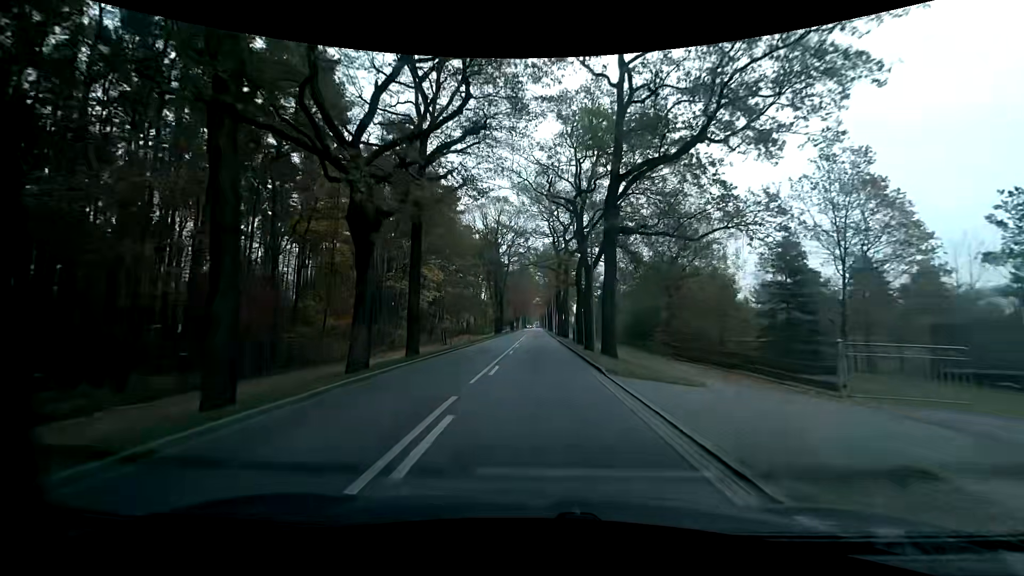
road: primary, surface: asphalt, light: Day
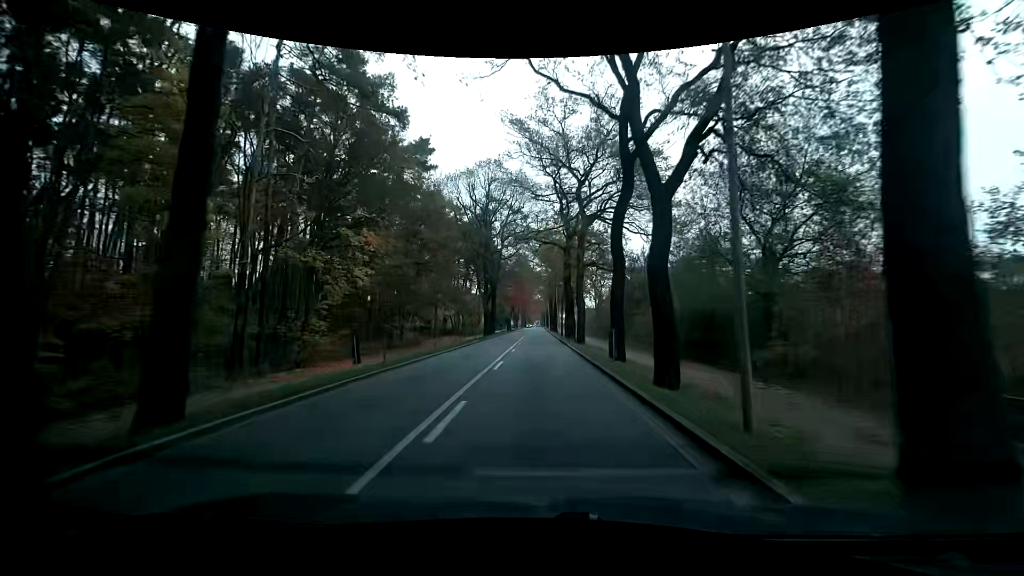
(0.0, +16.7) m; 0°
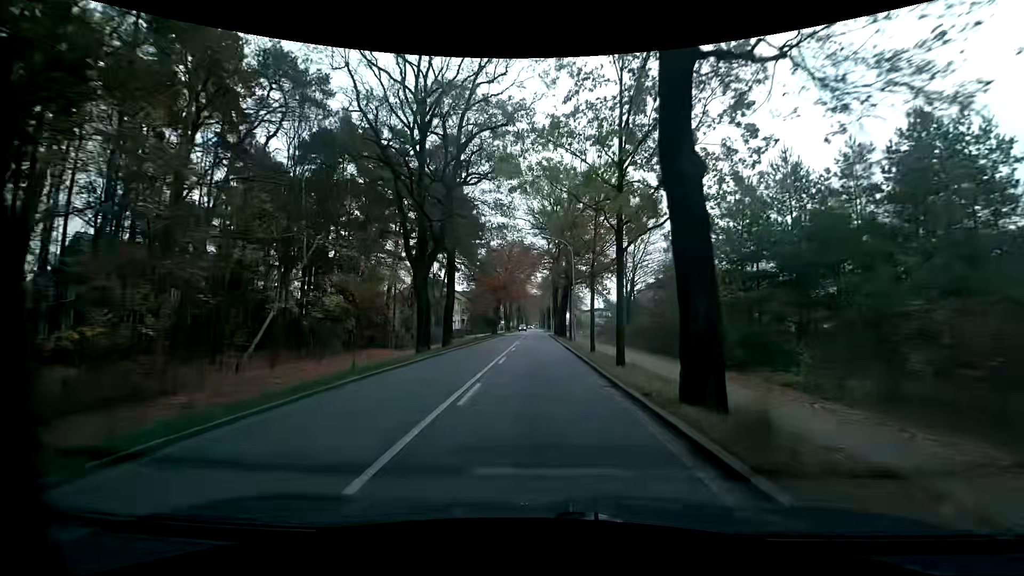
(0.0, +33.5) m; 0°
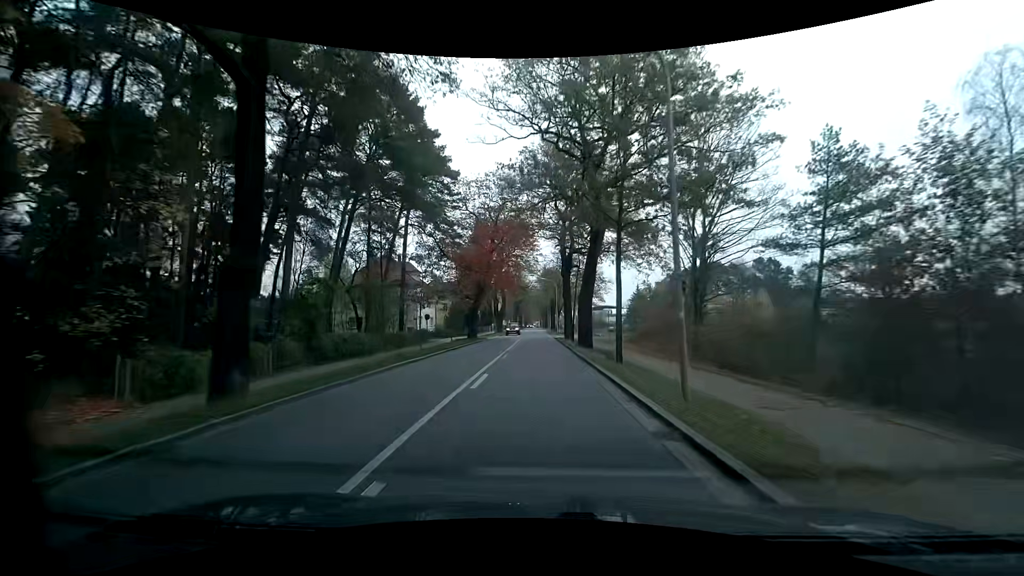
(-0.2, +25.1) m; 0°
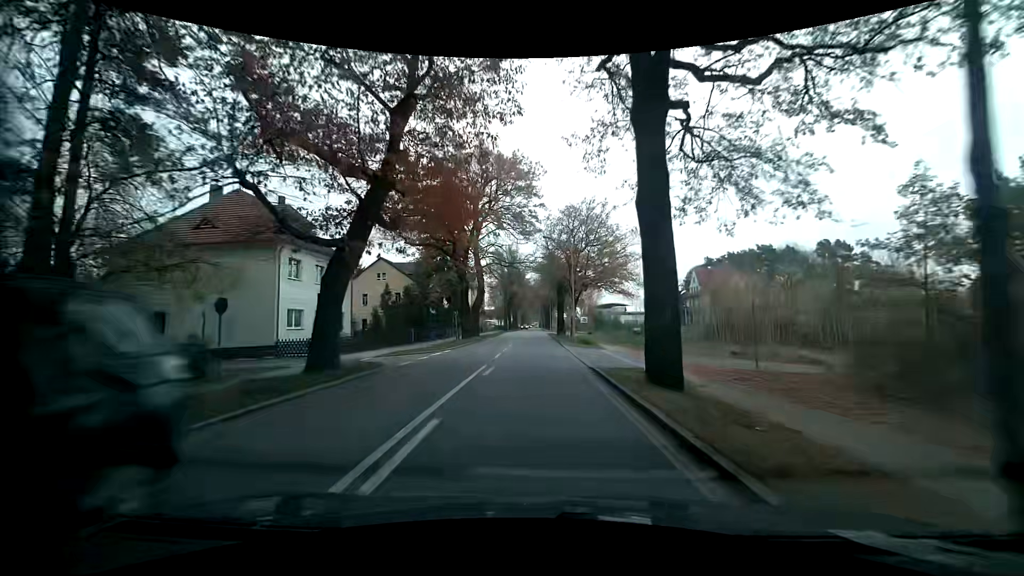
(-0.3, +33.5) m; 0°
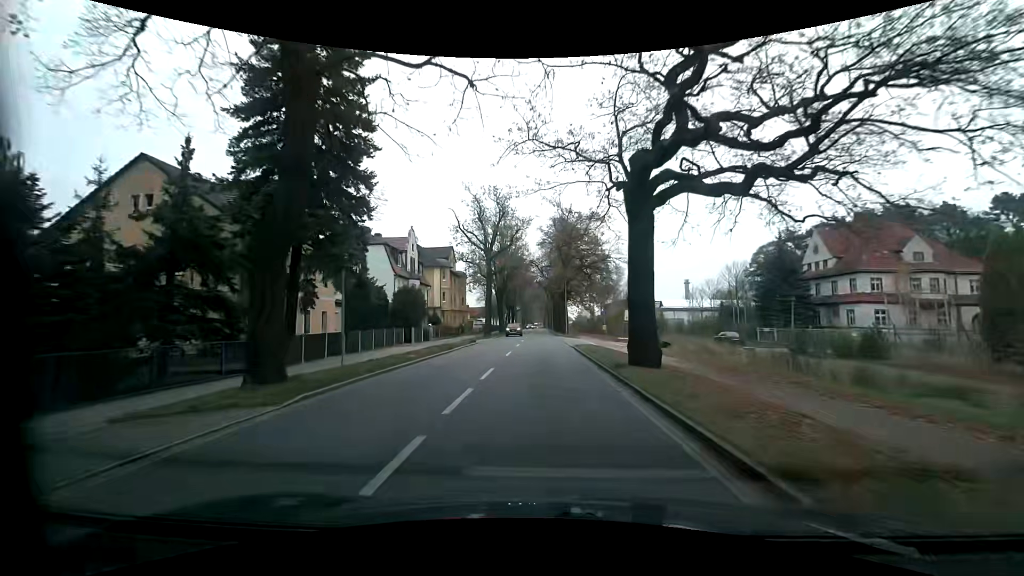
(-0.7, +41.5) m; -1°
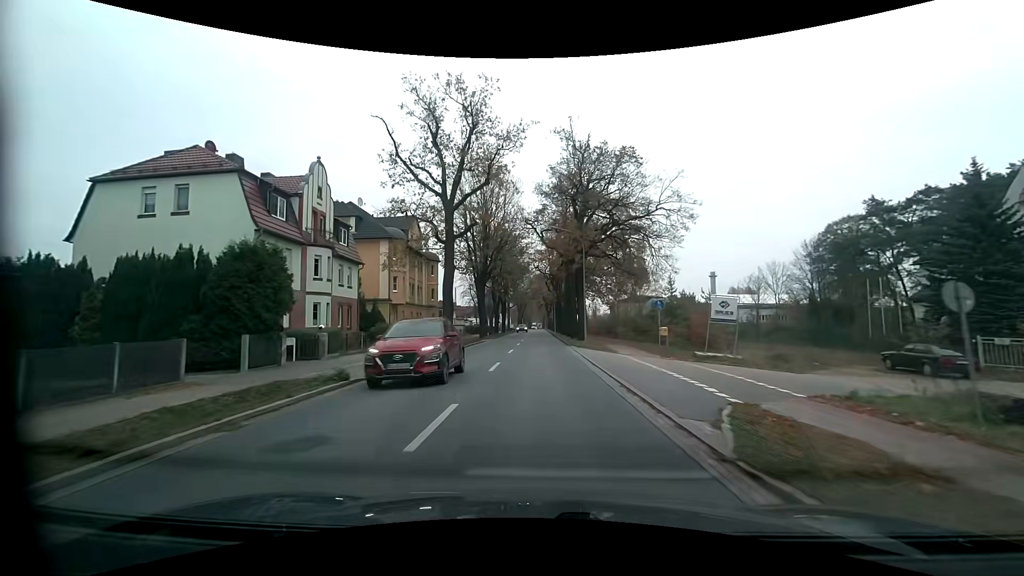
(+0.1, +24.7) m; 0°
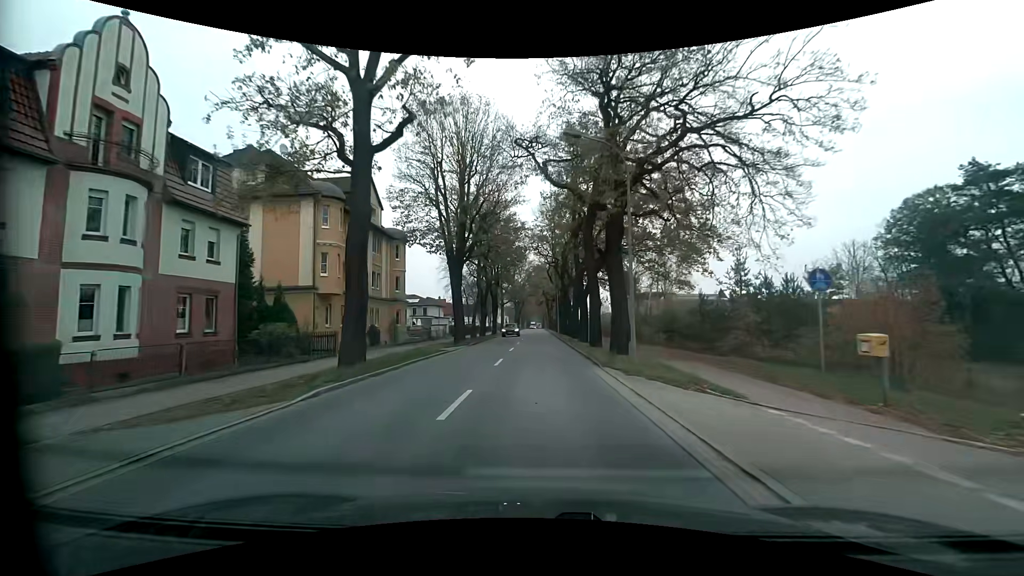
(+0.1, +16.4) m; +1°
(0, +10) (0, +20) (0, +30) (0, +40) (0, +50) (0, +60) (0, +70) (0, +80) (0, +90) (0, +100) m
